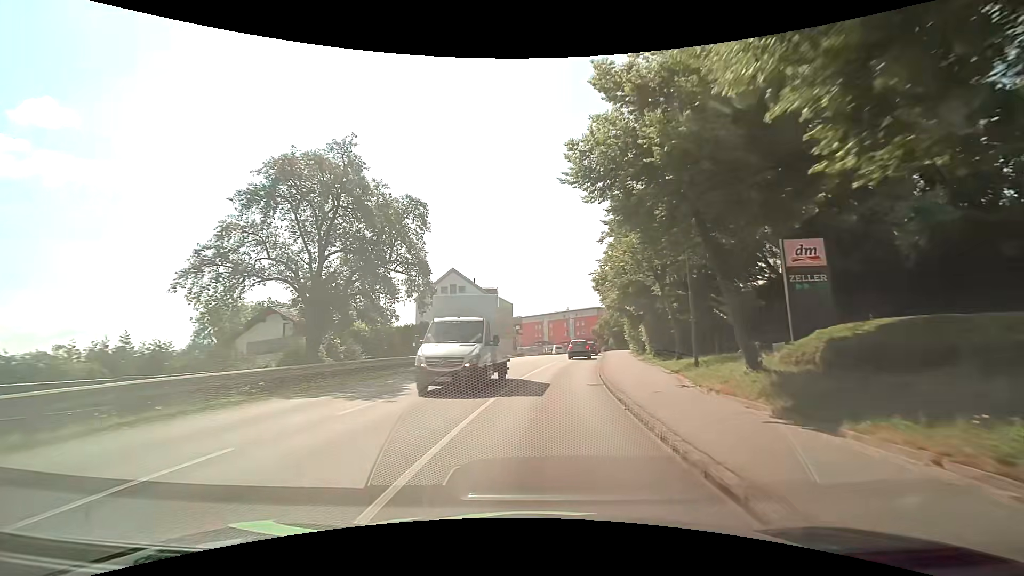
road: tertiary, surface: asphalt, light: Day
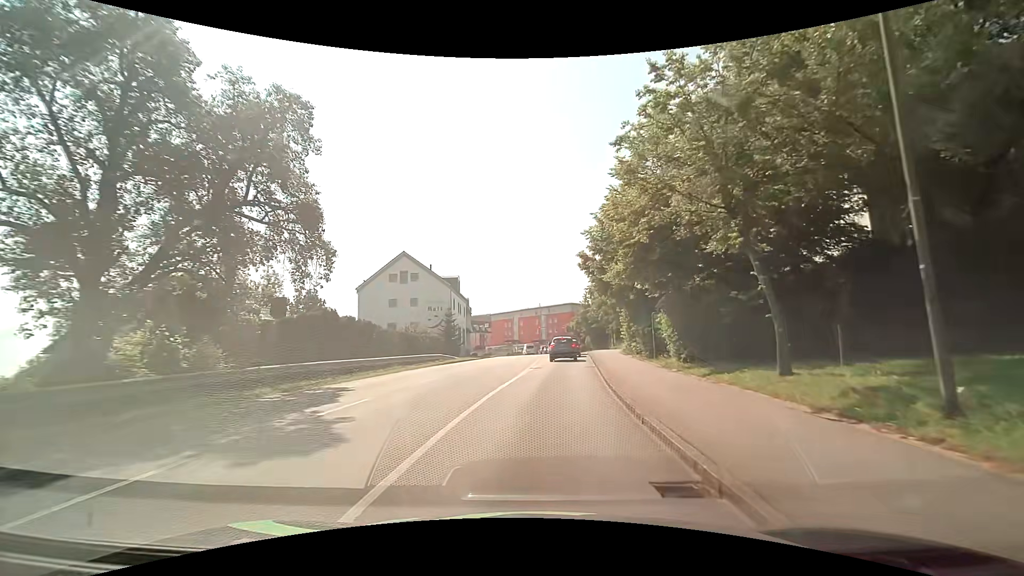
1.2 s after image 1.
(+0.4, +12.1) m; +4°
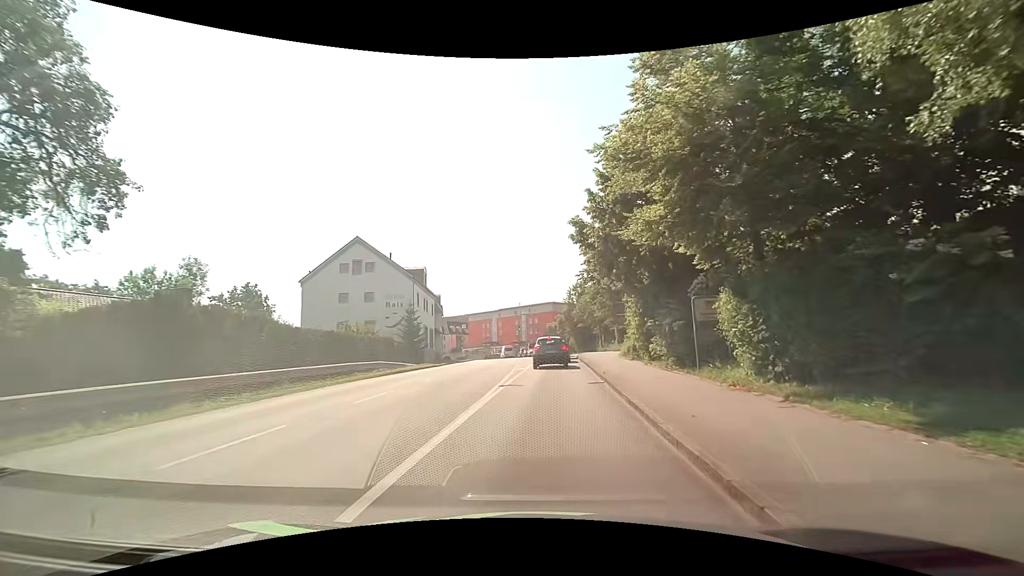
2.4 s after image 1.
(+0.2, +9.1) m; +2°
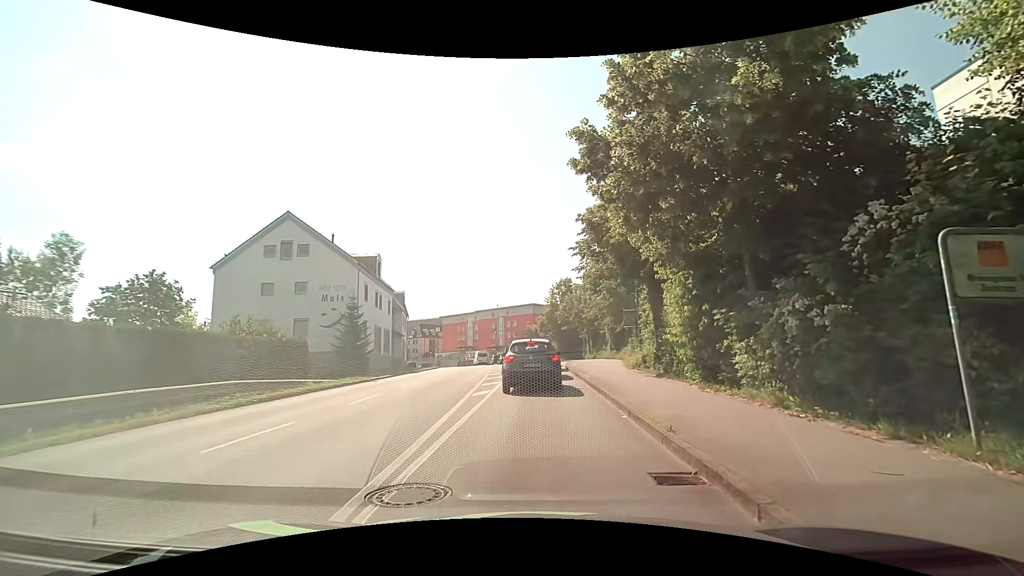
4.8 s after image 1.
(+0.2, +10.1) m; +2°
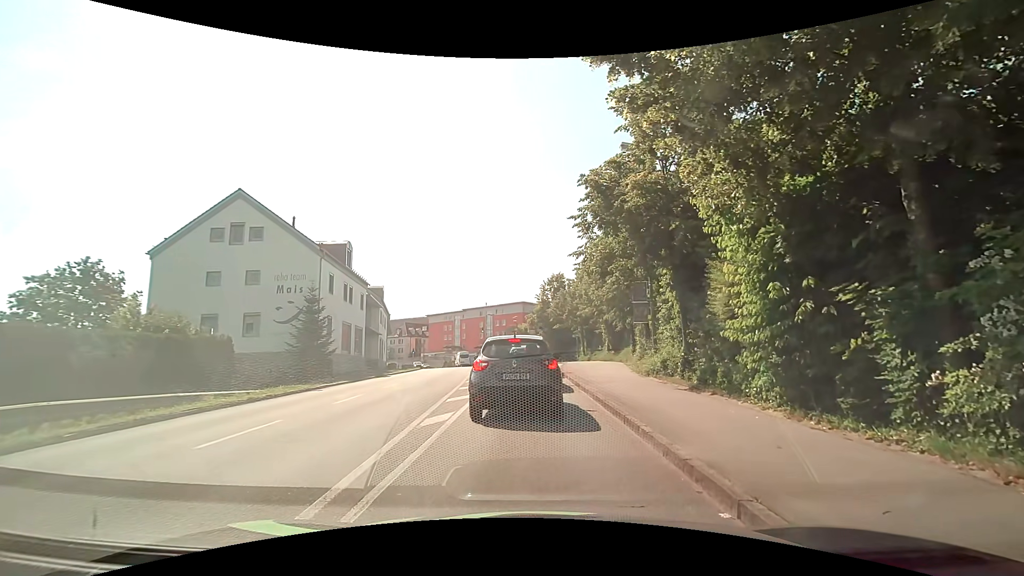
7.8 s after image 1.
(+0.1, +5.2) m; +2°
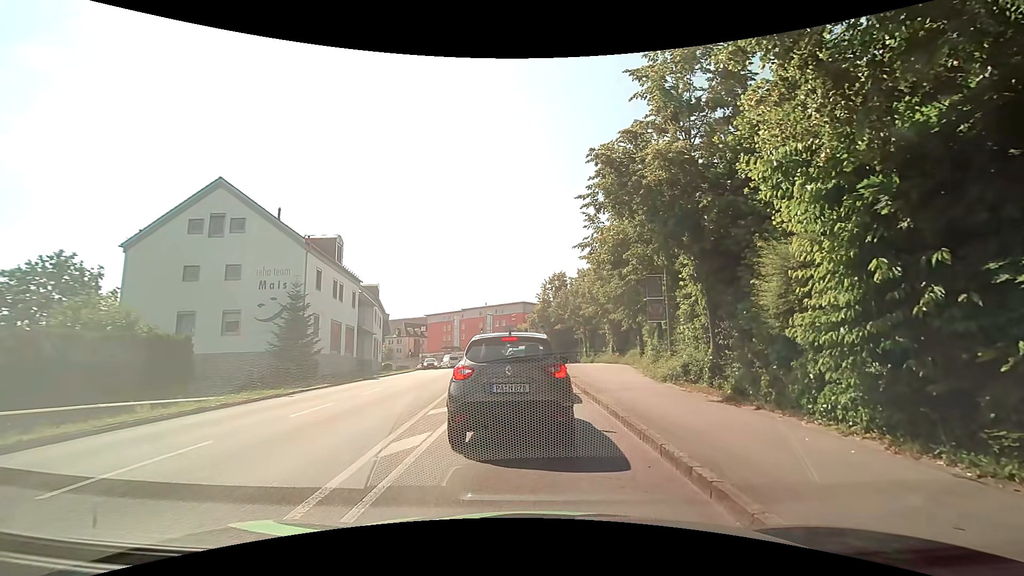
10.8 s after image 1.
(0.0, +2.3) m; 0°
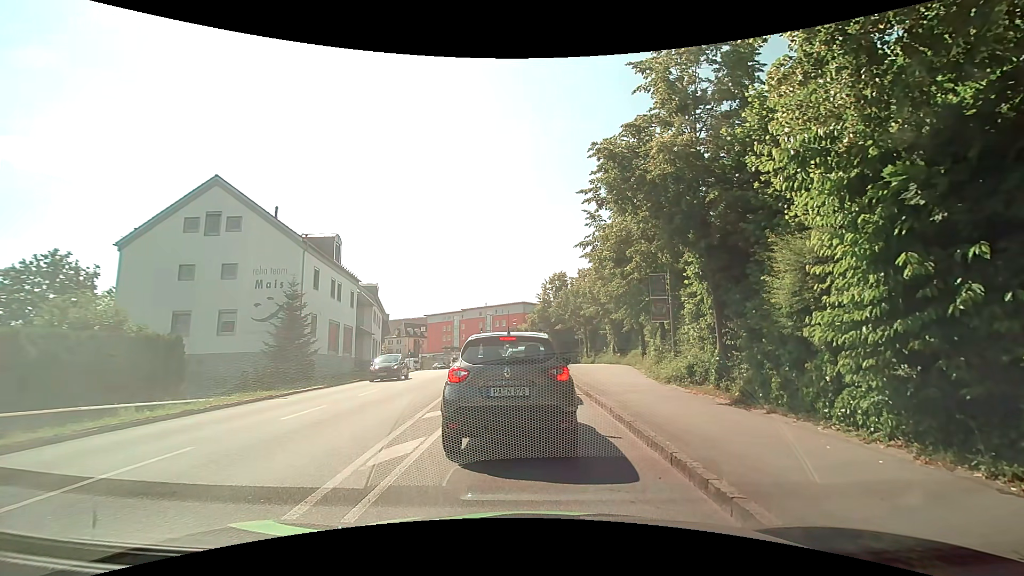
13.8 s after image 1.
(0.0, +0.5) m; 0°
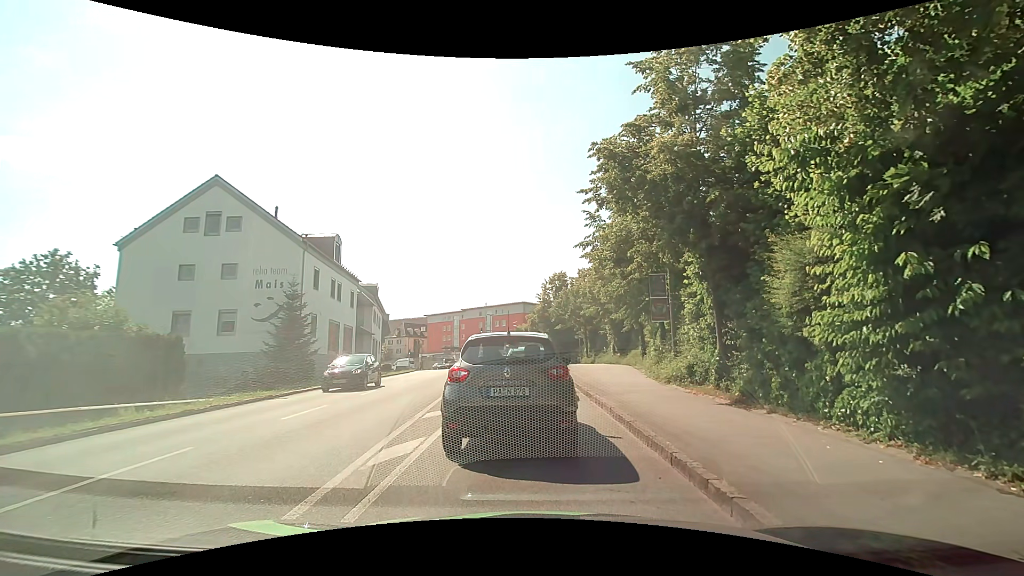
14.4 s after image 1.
(0.0, 0.0) m; 0°
